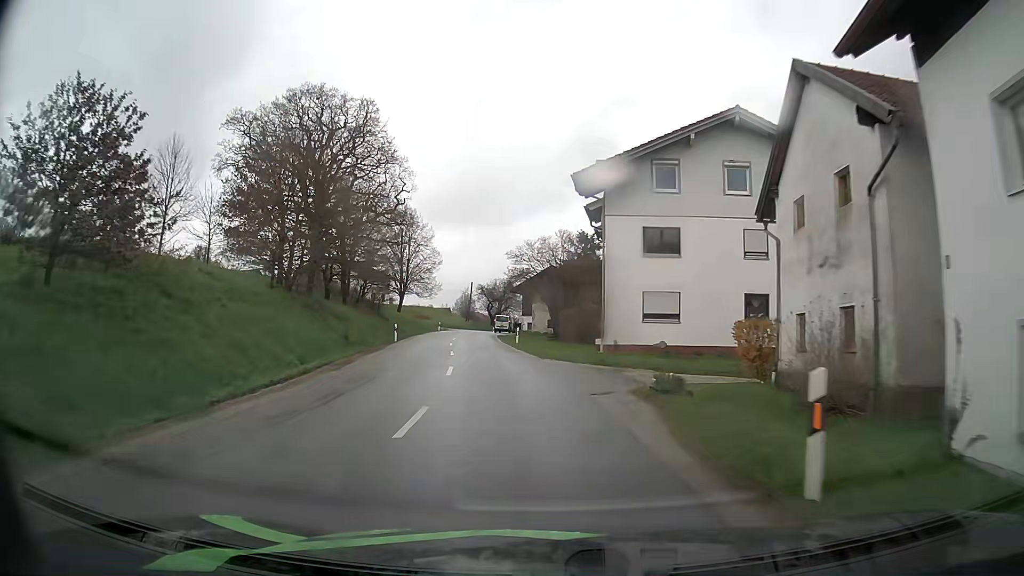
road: secondary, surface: asphalt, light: Day
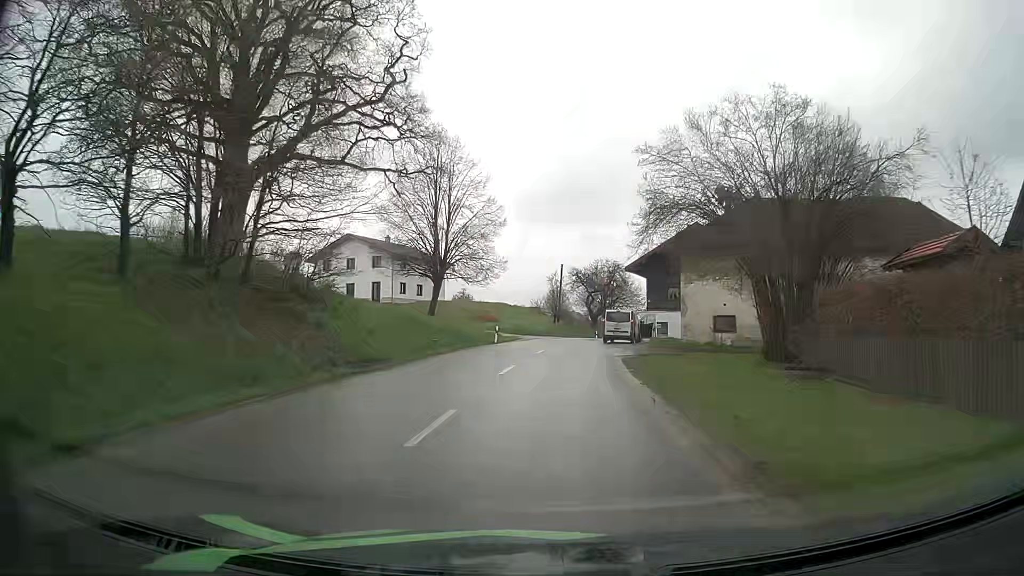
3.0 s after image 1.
(-3.5, +36.7) m; -8°
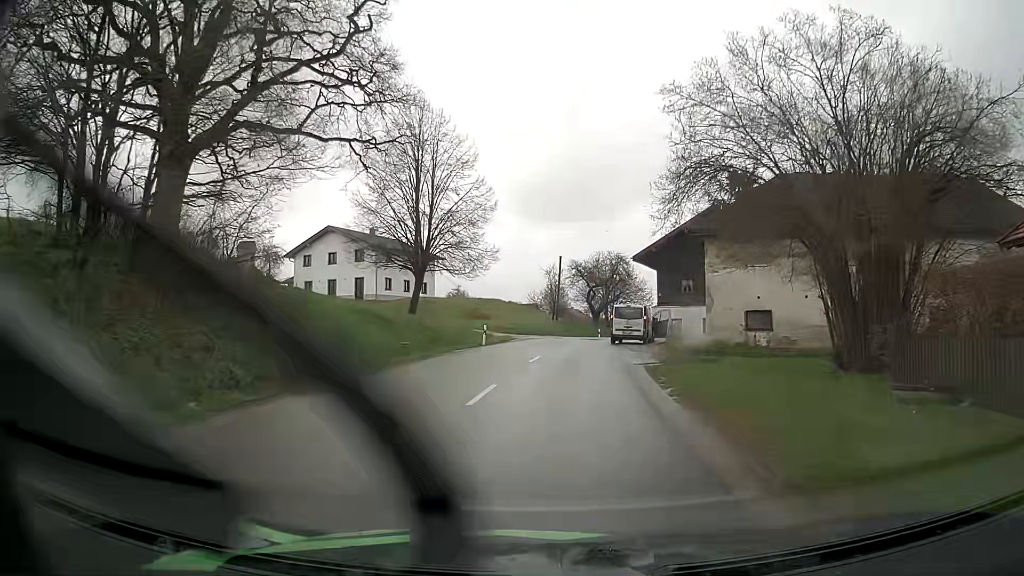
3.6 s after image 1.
(+0.1, +6.1) m; +1°
(0, +10) (0, +20) (0, +30) (+1, +40) (+4, +50) (+7, +59) (+11, +68) (+15, +78) (+18, +87) (+21, +96) m
